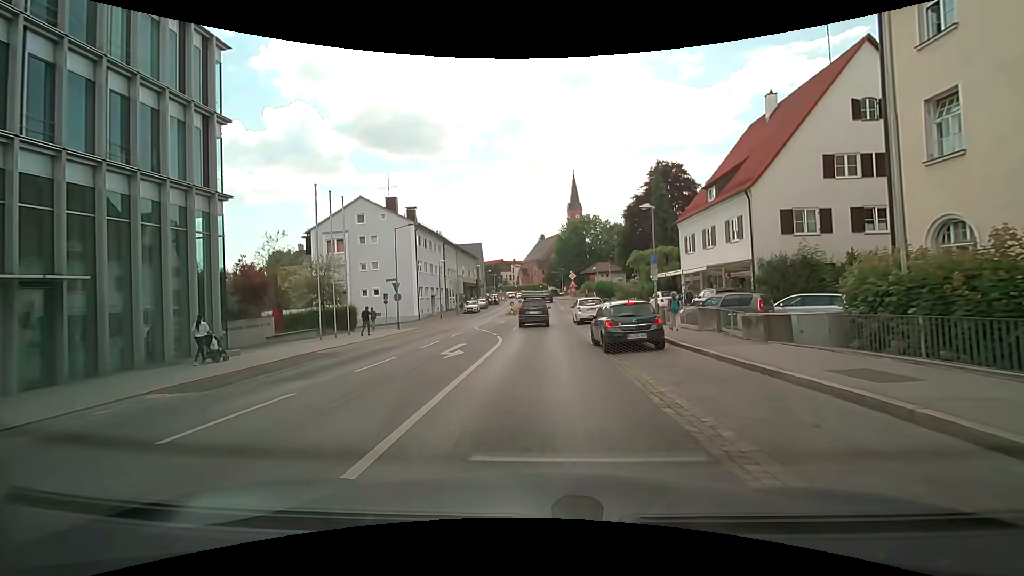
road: secondary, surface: asphalt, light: Day
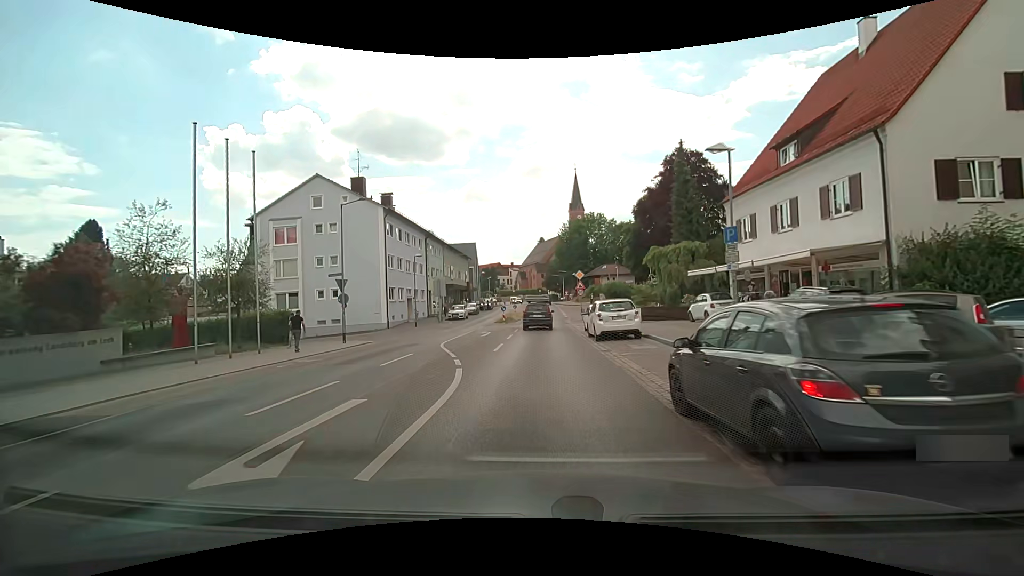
(0.0, +10.6) m; +1°
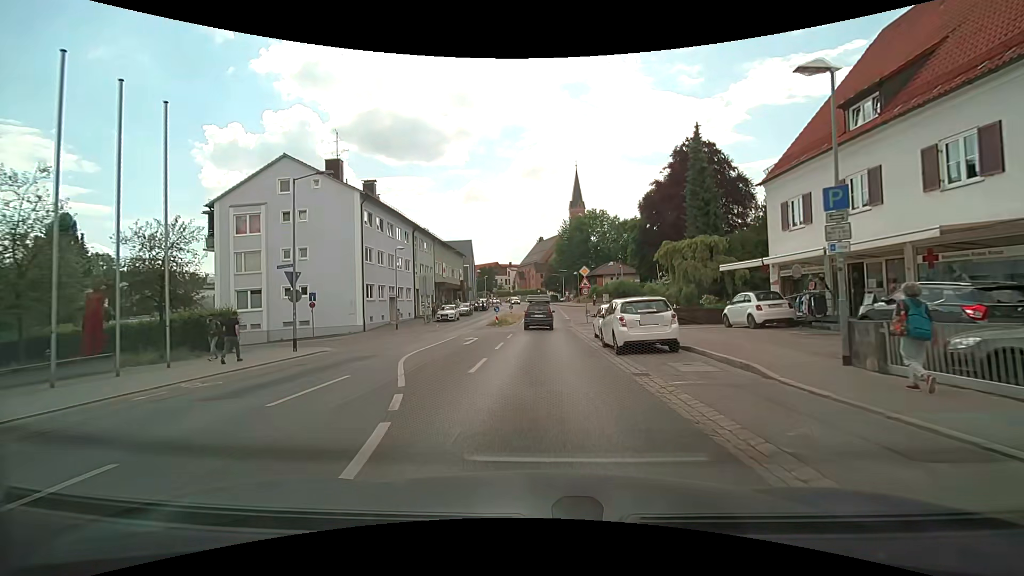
(-0.1, +5.5) m; -1°
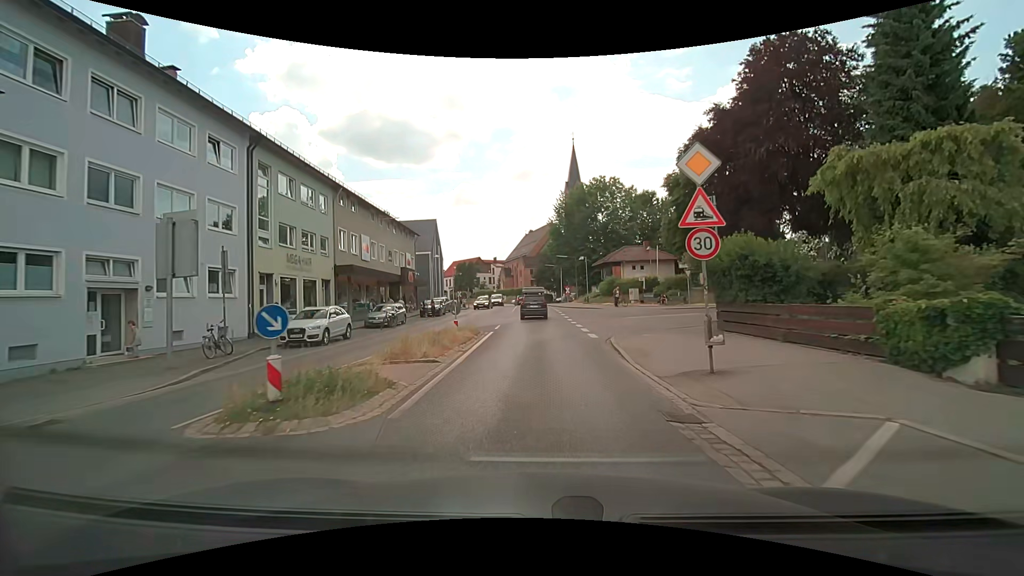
(+0.5, +28.3) m; +1°
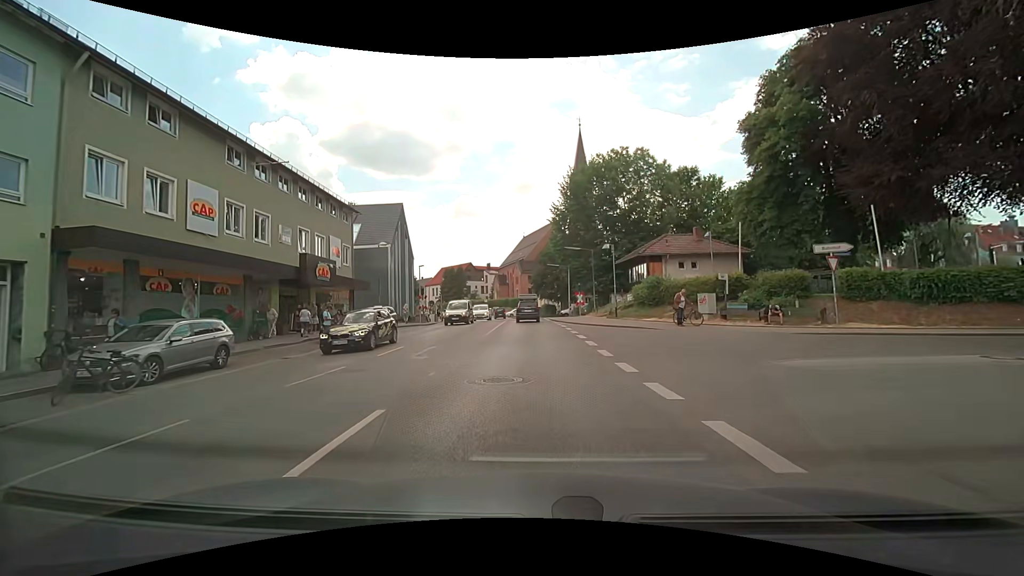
(+0.1, +19.6) m; 0°
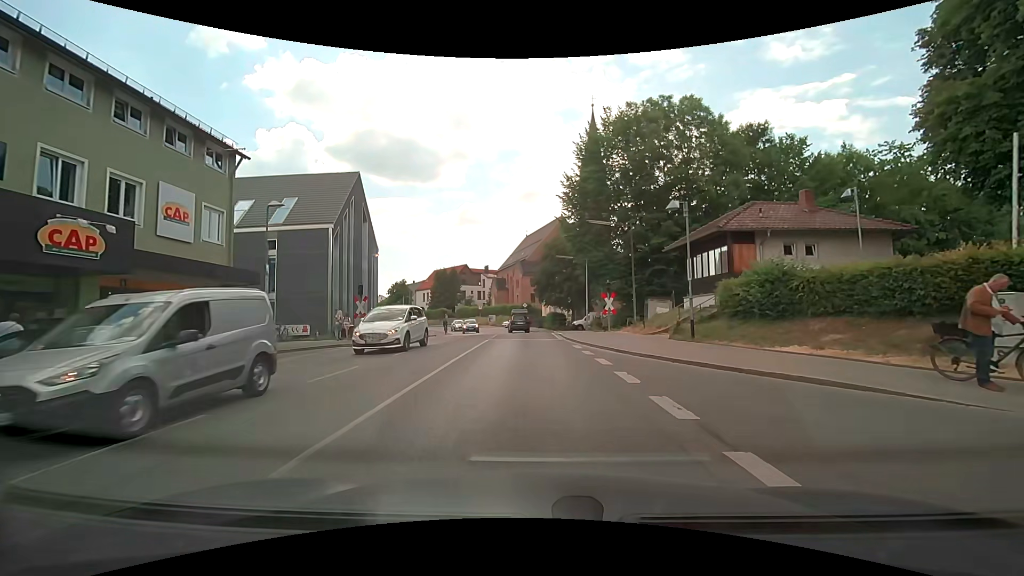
(-0.1, +16.2) m; -1°
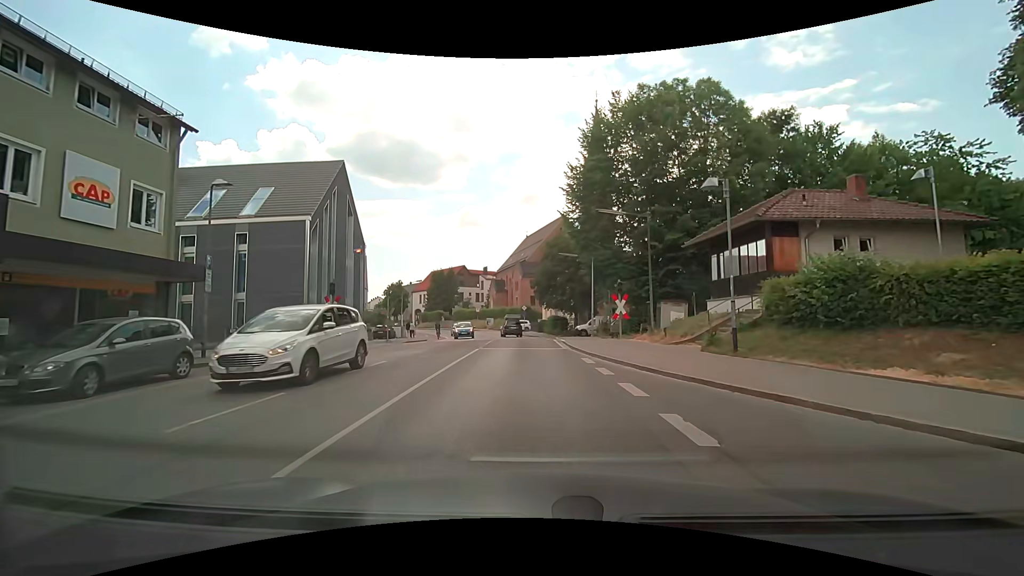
(0.0, +3.9) m; 0°
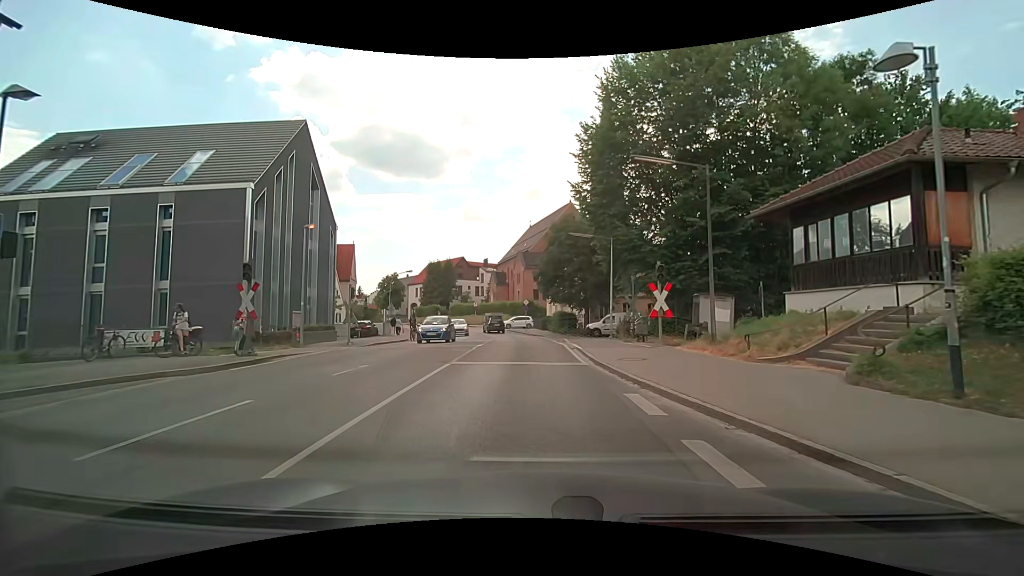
(+0.1, +7.3) m; 0°
